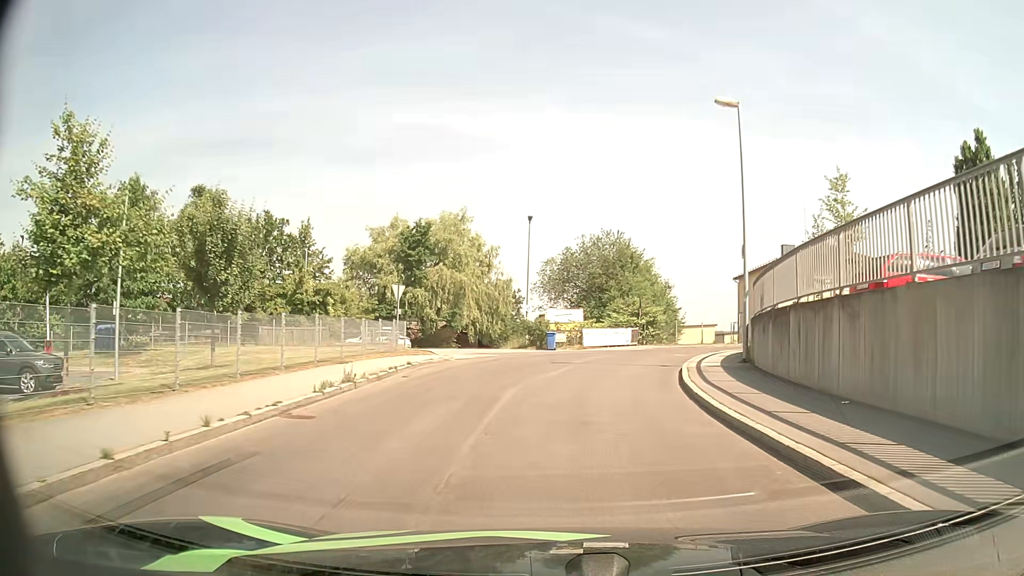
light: Day
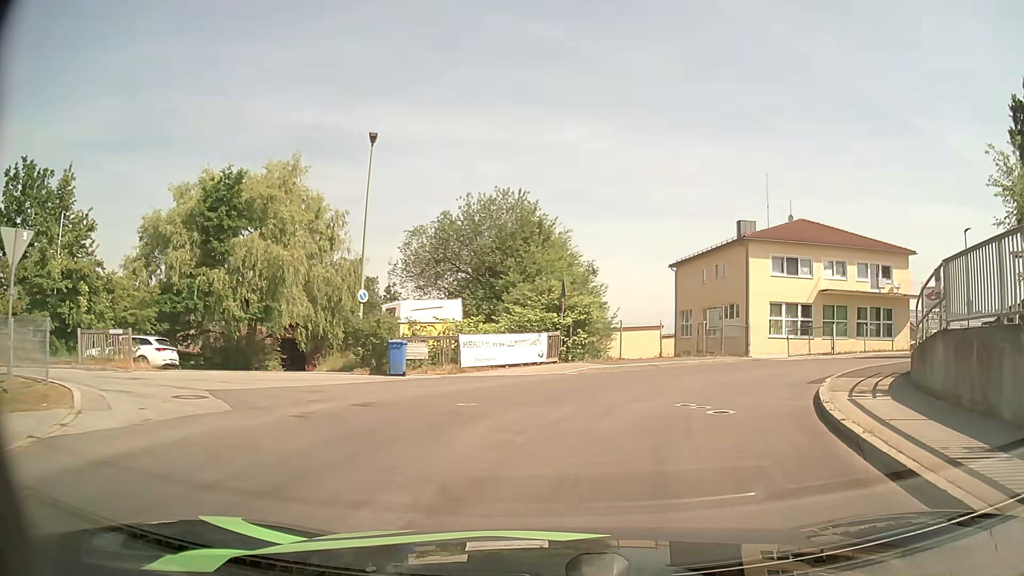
(+1.0, +18.8) m; +9°
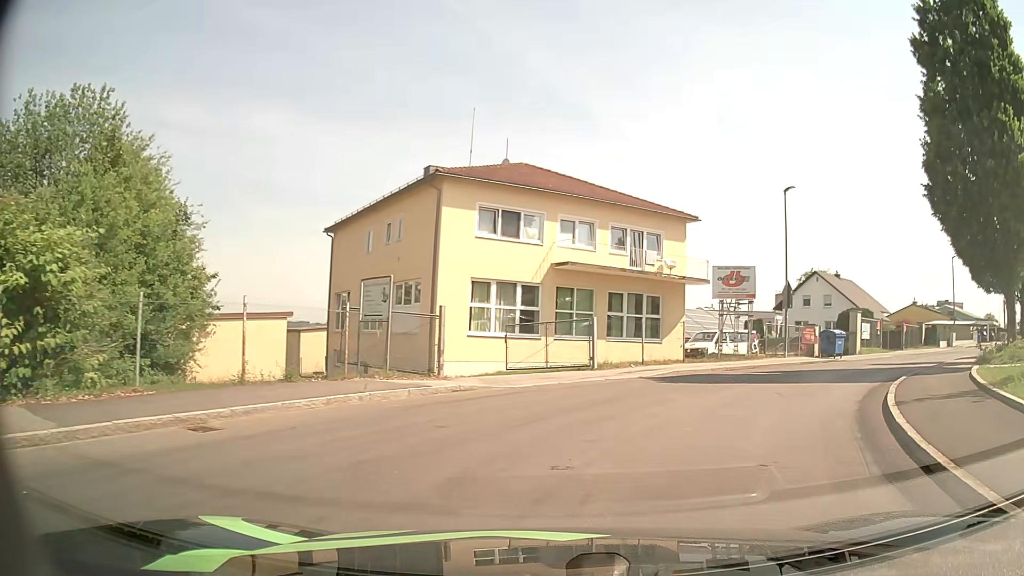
(+3.7, +16.2) m; +27°
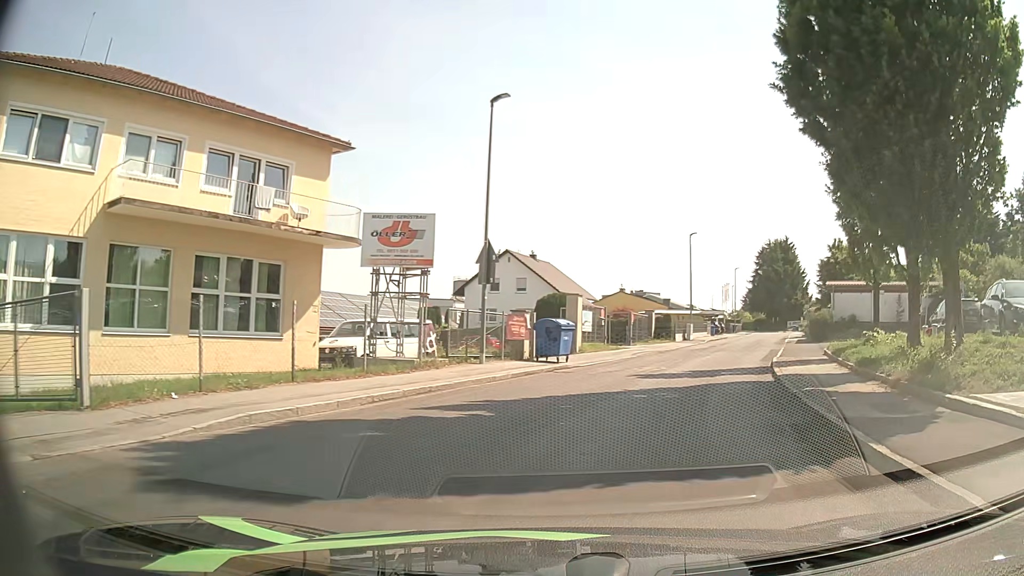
(+3.0, +12.0) m; +28°
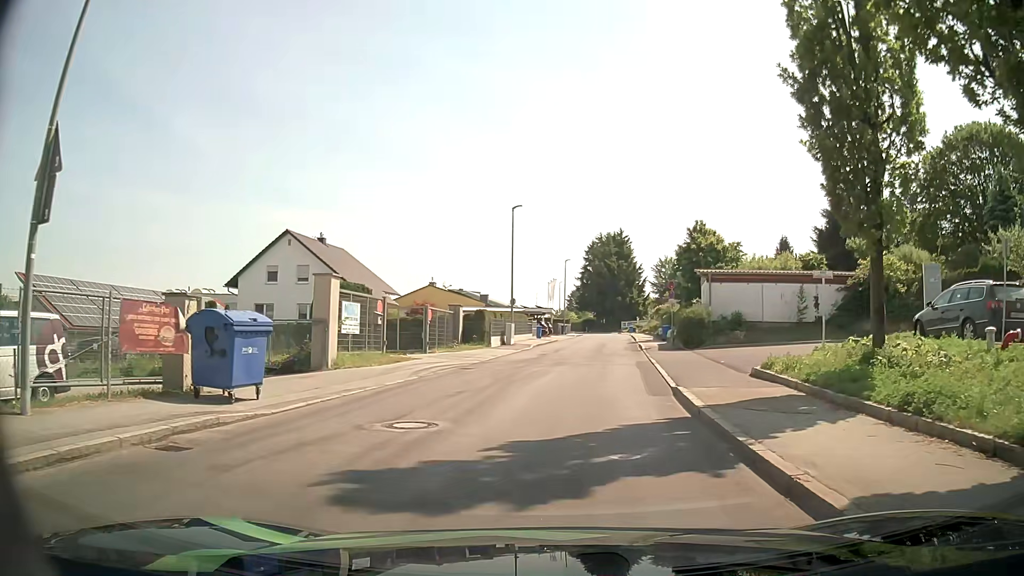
(+2.2, +12.1) m; +16°
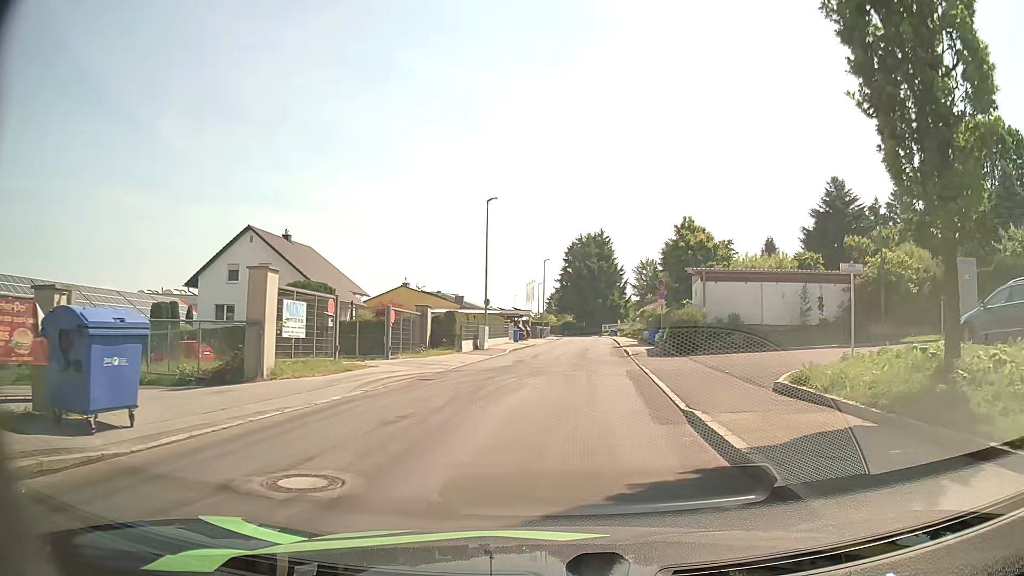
(0.0, +3.3) m; +1°
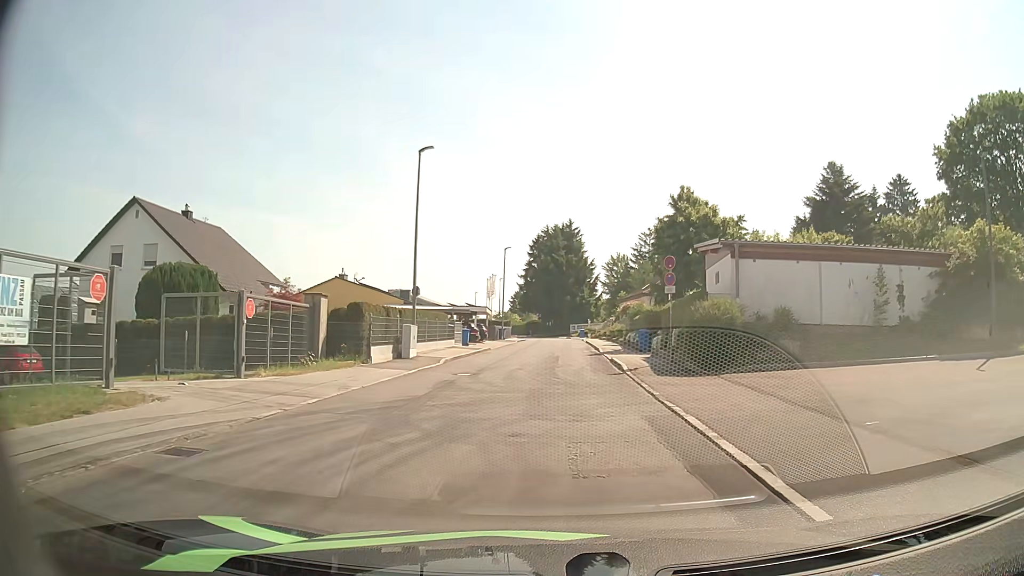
(+0.3, +10.9) m; +3°
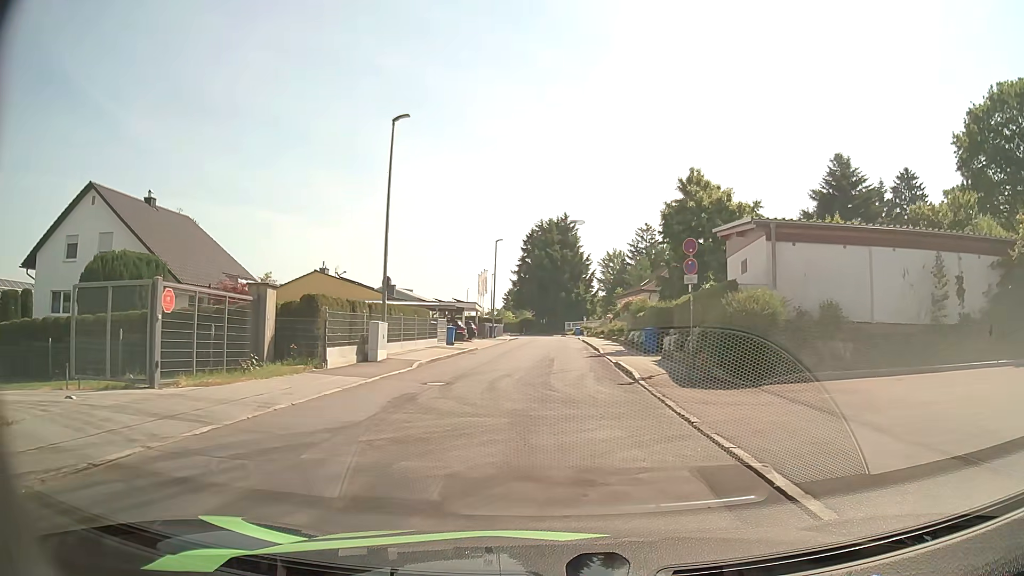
(0.0, +3.9) m; +1°
(0, +10) (0, +20) (+1, +30) (+1, +40) (+1, +50) (+1, +60) (+1, +70) (+1, +80) (0, +90) (-2, +100) m
